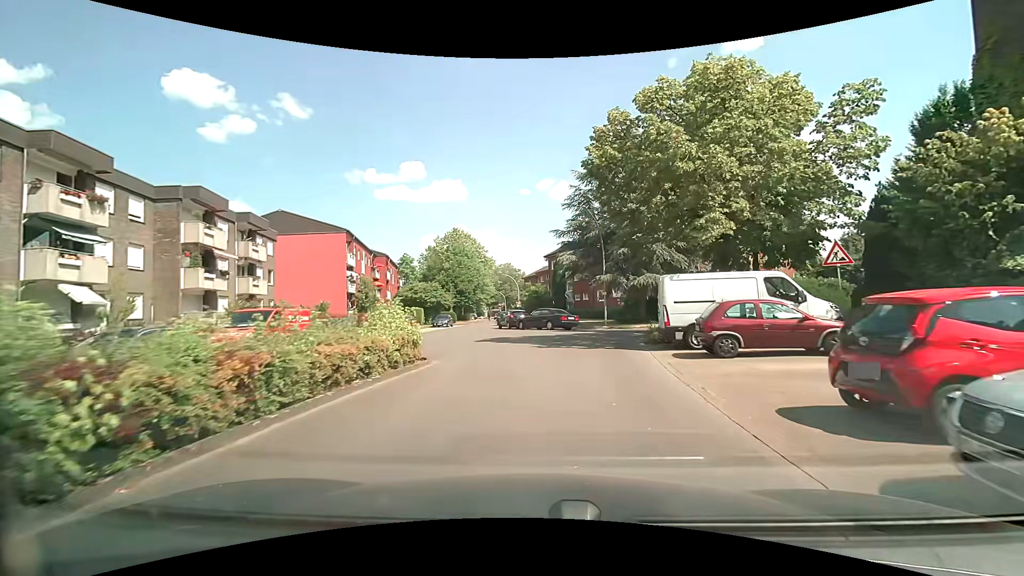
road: residential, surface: paved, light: Day
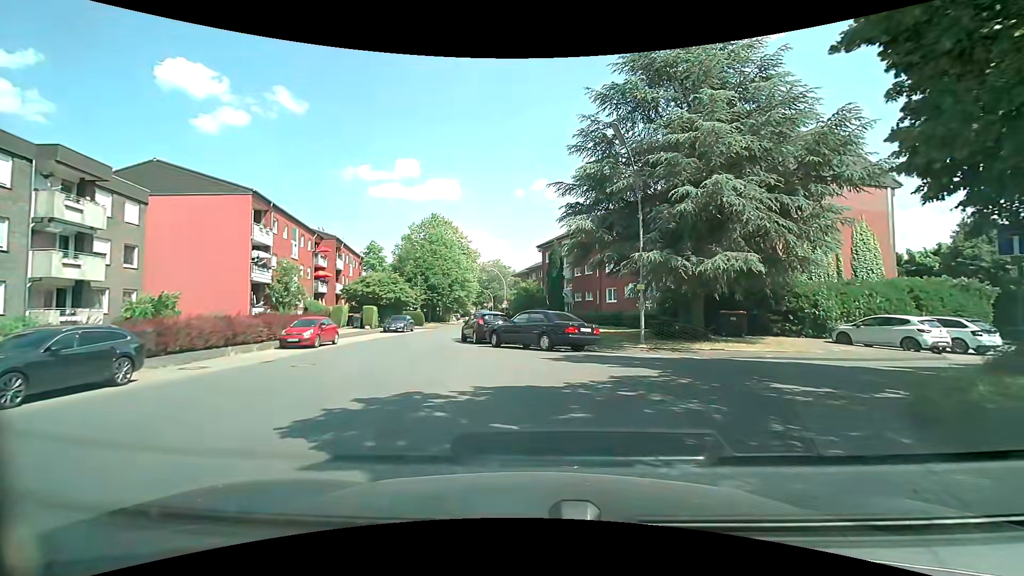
(+0.2, +14.7) m; +1°
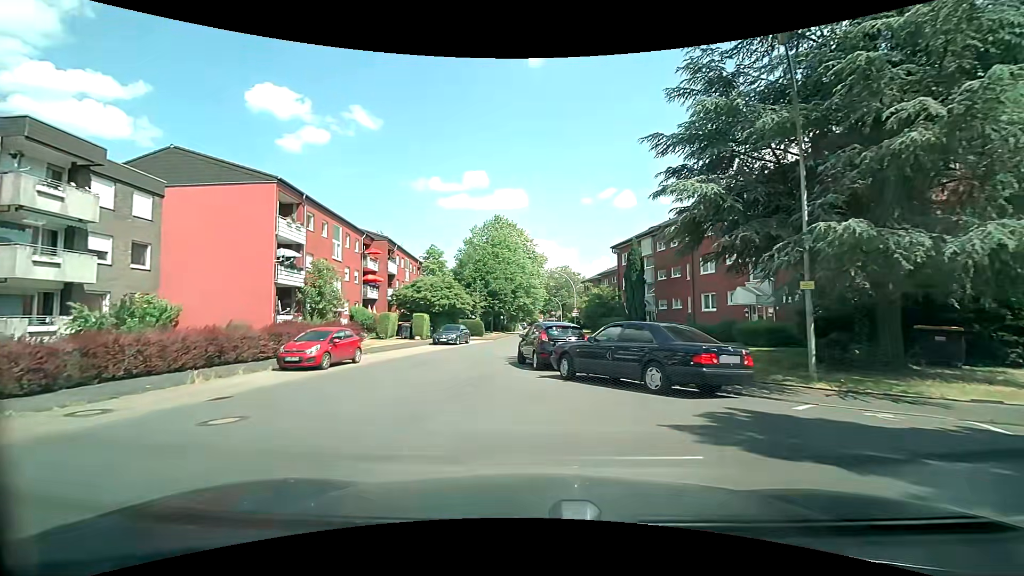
(-0.3, +7.1) m; -7°
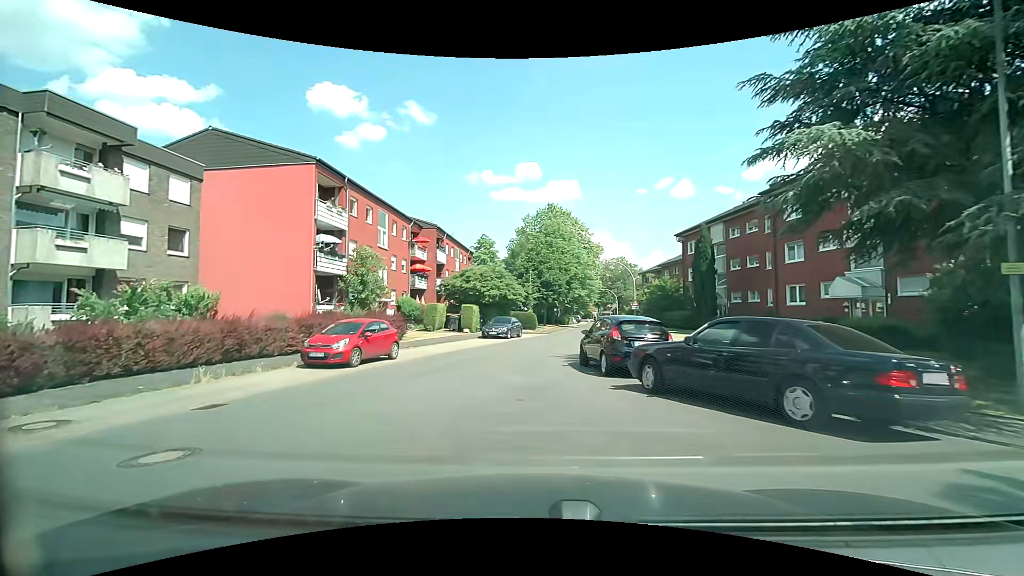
(-0.2, +3.1) m; -8°
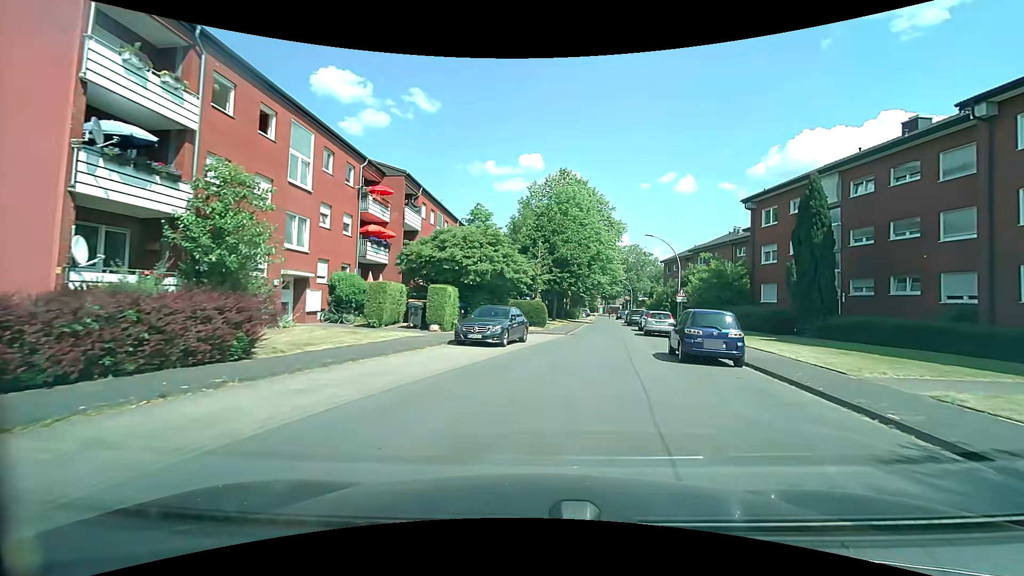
(-0.4, +15.4) m; +2°
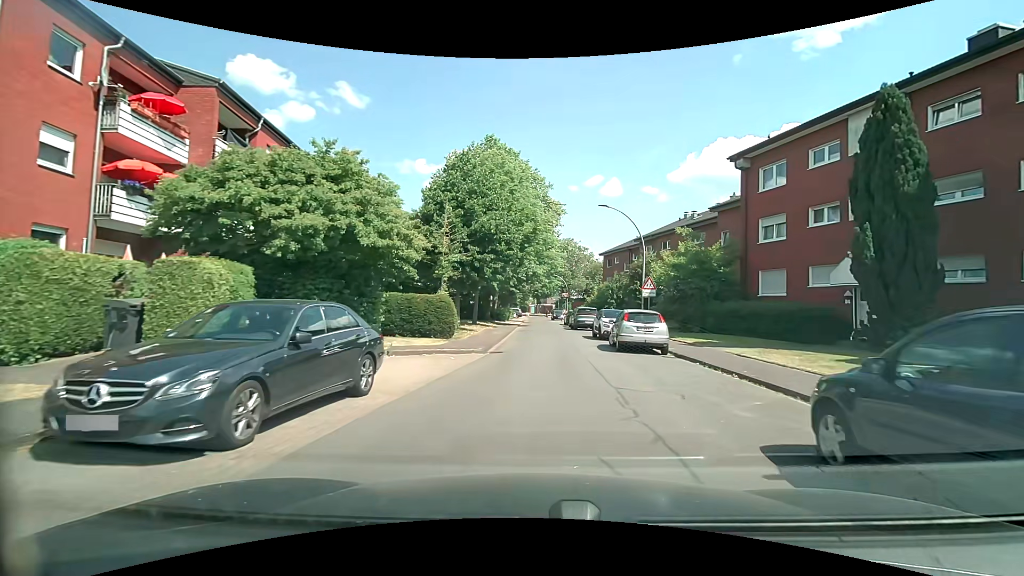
(+0.9, +12.6) m; +8°
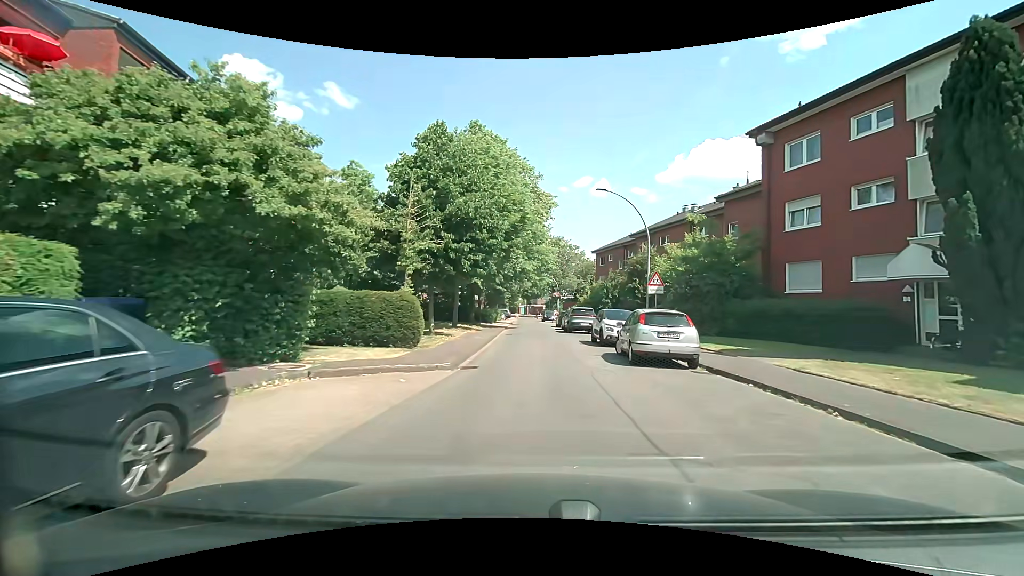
(+0.1, +4.2) m; +1°
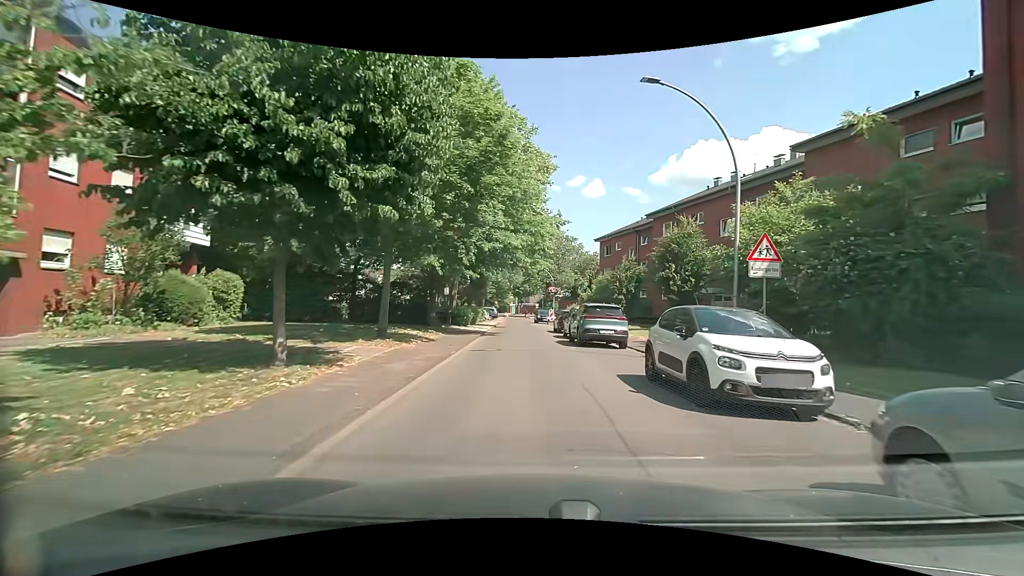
(+0.2, +12.5) m; +1°
(0, +10) (0, +20) (-1, +30) (-1, +40) (-2, +50) (-2, +60) (-2, +70) (-2, +80) (-2, +90) (-3, +100) m
